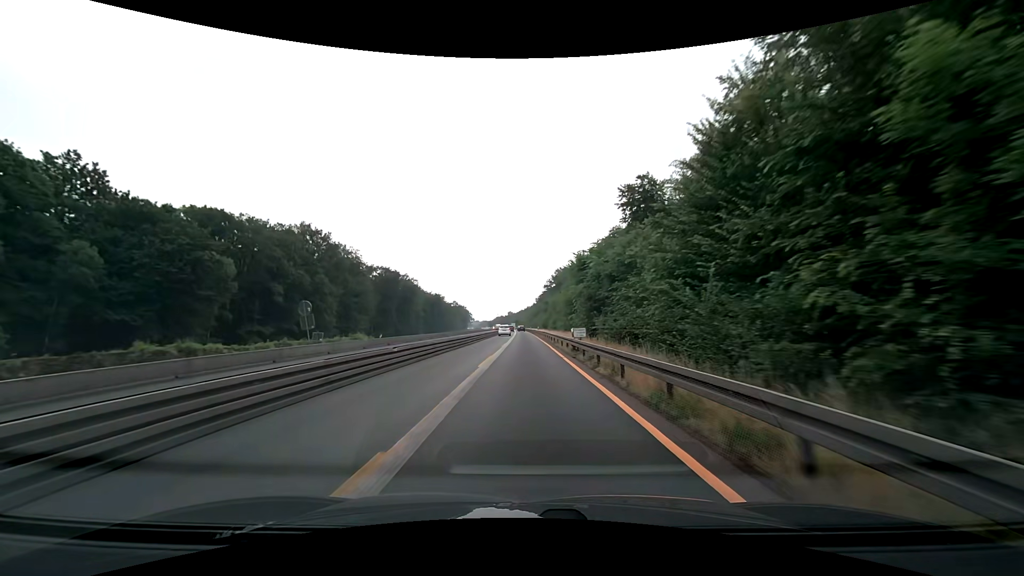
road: motorway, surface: asphalt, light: Day
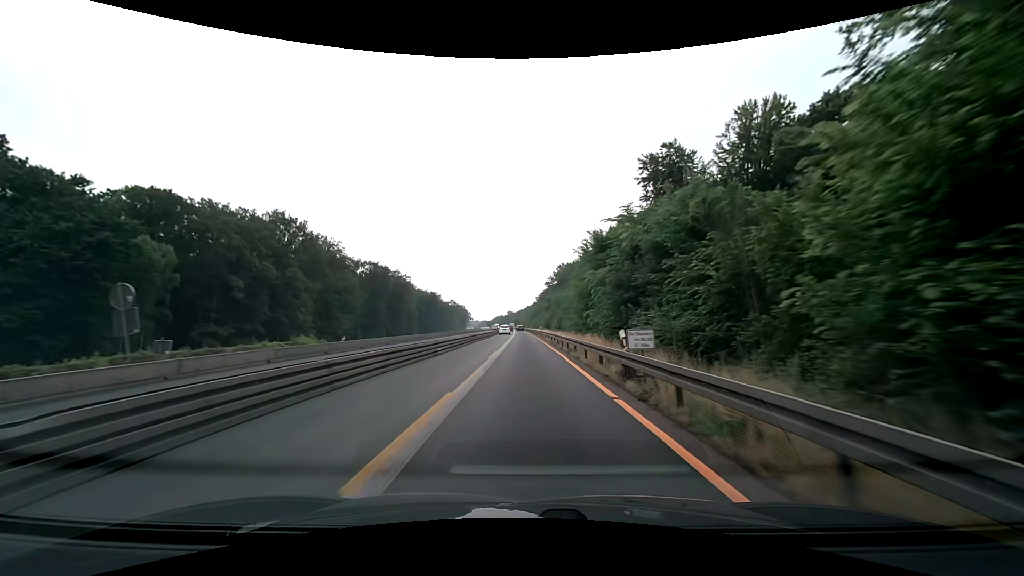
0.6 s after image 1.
(0.0, +12.5) m; 0°
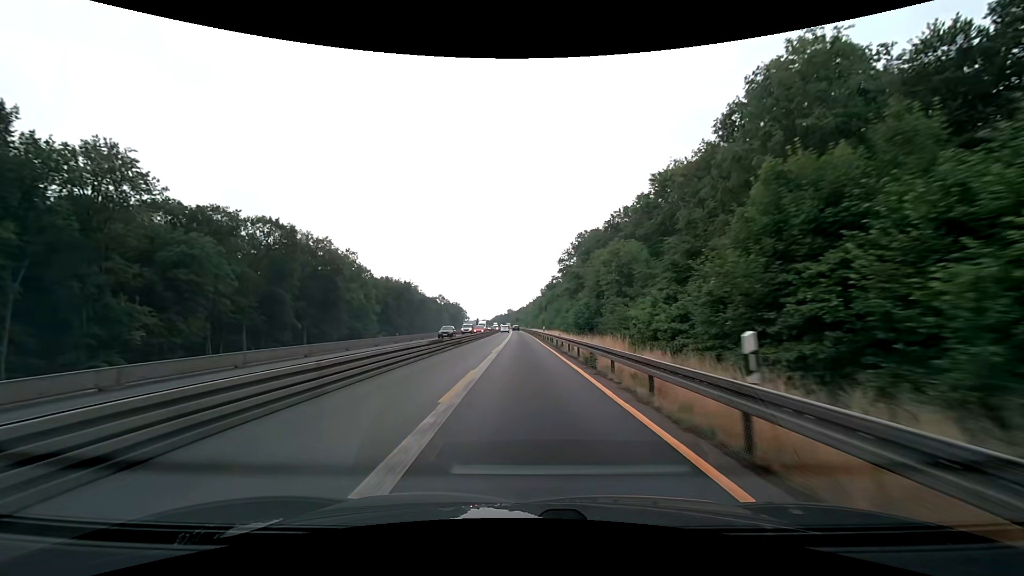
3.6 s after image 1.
(-0.2, +62.6) m; 0°
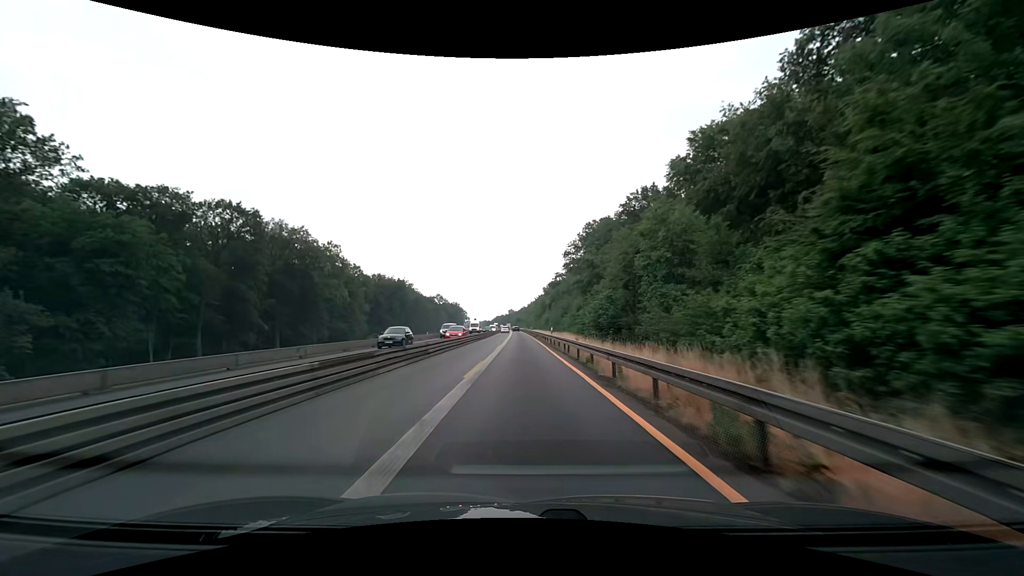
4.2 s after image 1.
(0.0, +12.5) m; 0°
(0, +10) (0, +20) (0, +30) (0, +40) (0, +50) (-1, +60) (-1, +70) (-1, +80) (-1, +90) (-1, +100) m
